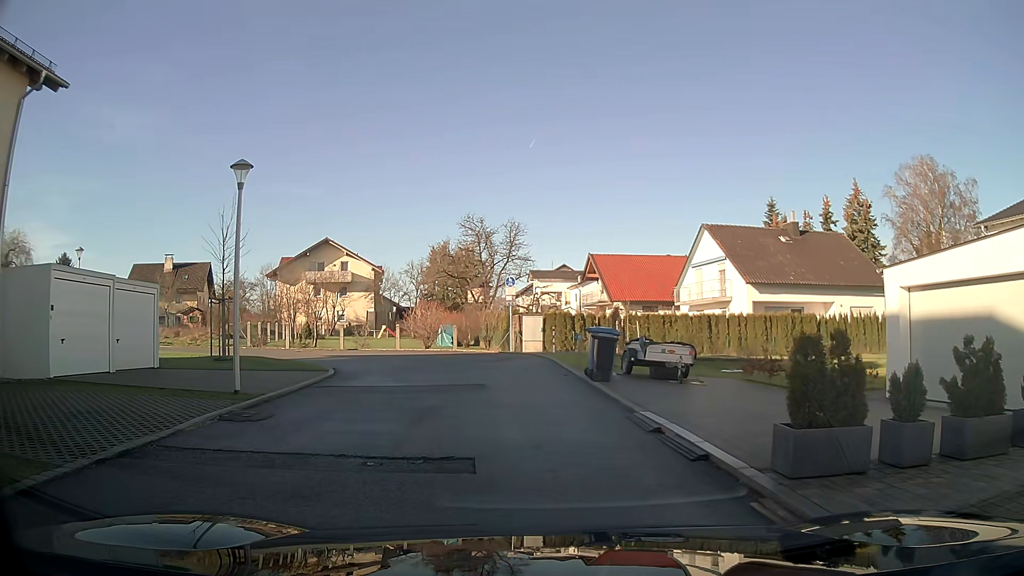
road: residential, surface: asphalt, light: Day
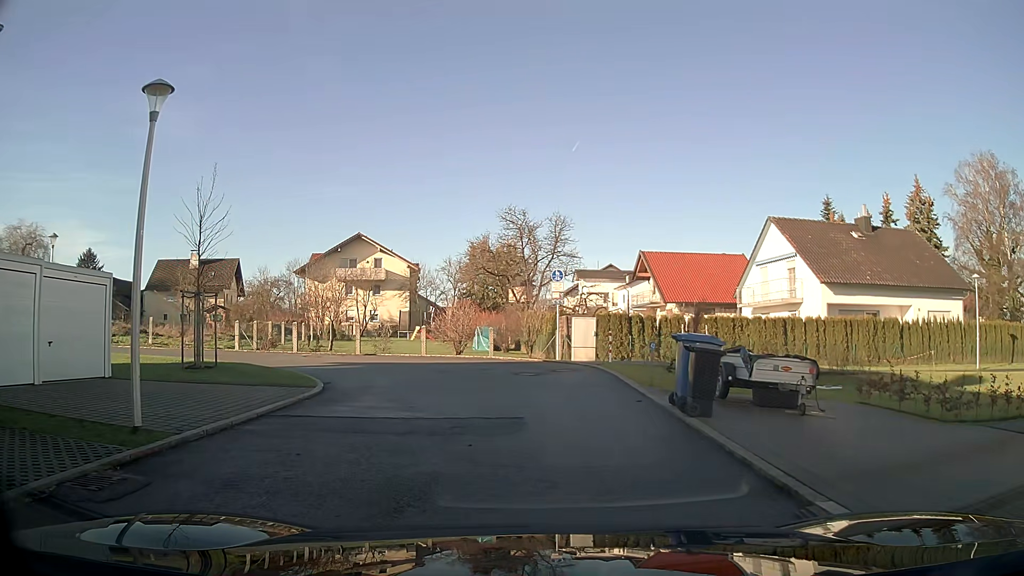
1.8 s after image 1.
(-0.2, +4.6) m; -4°
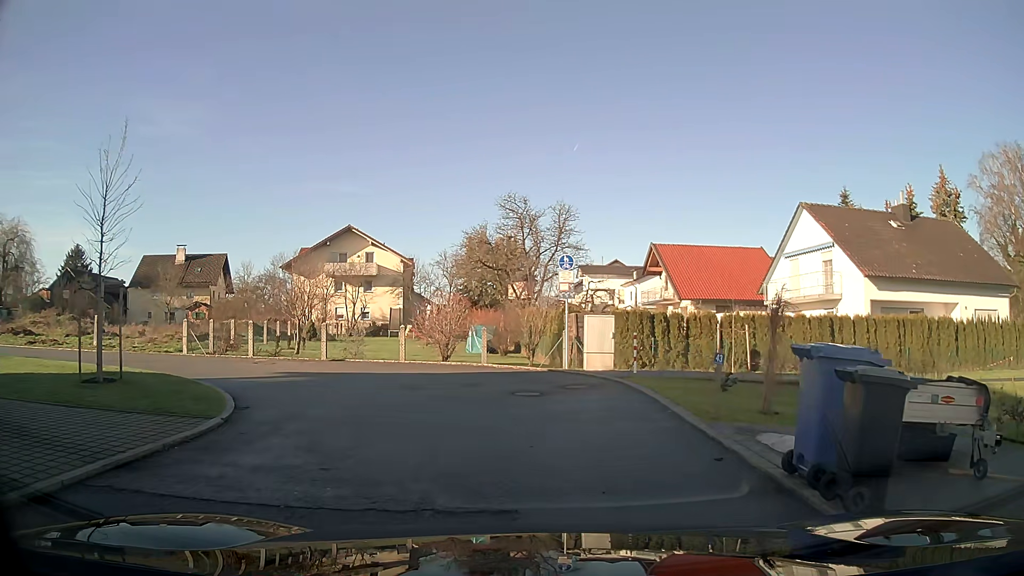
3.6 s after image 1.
(0.0, +4.6) m; 0°
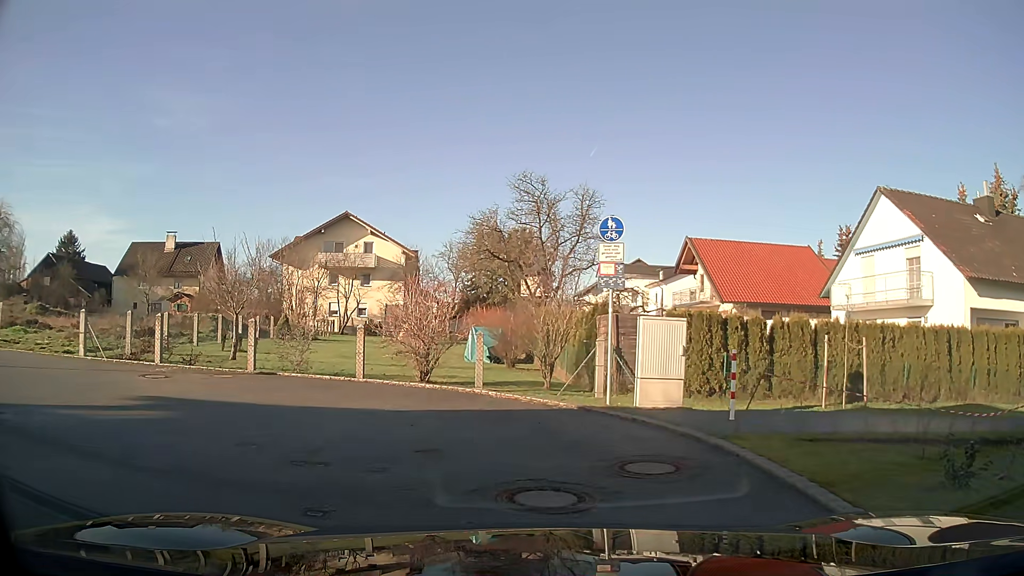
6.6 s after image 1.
(-0.1, +6.9) m; -1°
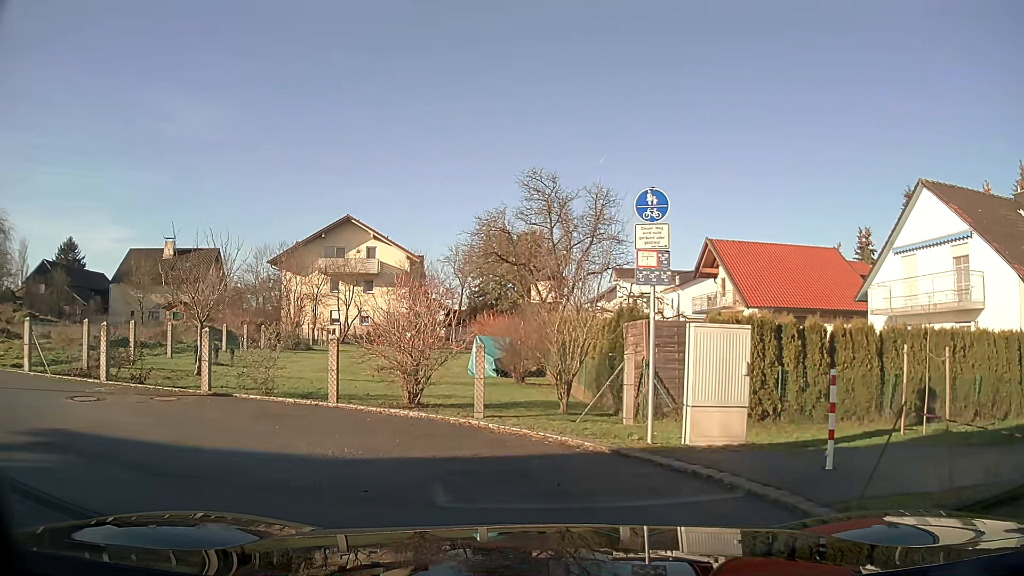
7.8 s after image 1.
(0.0, +2.8) m; -3°
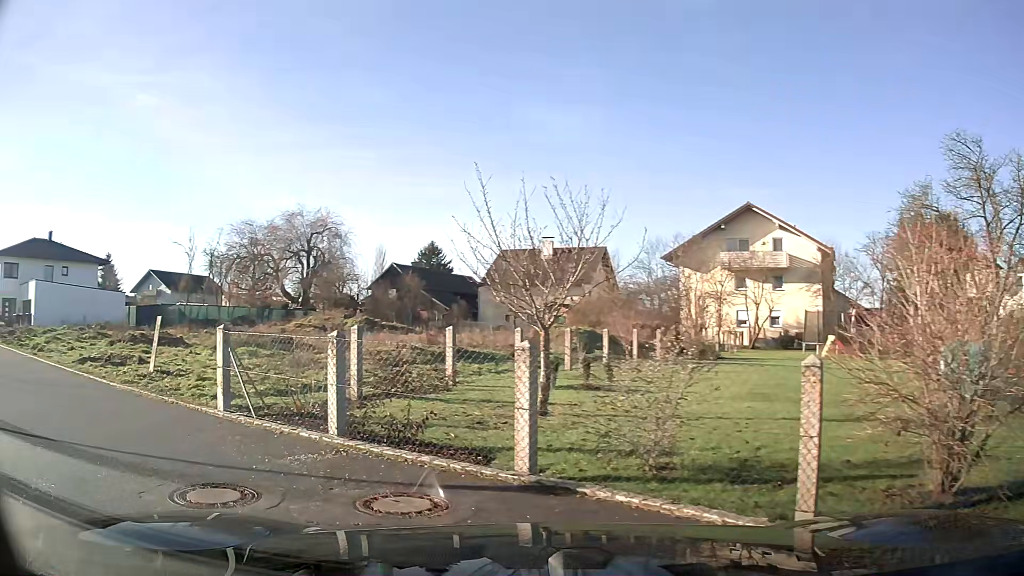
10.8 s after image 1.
(-1.7, +6.7) m; -37°
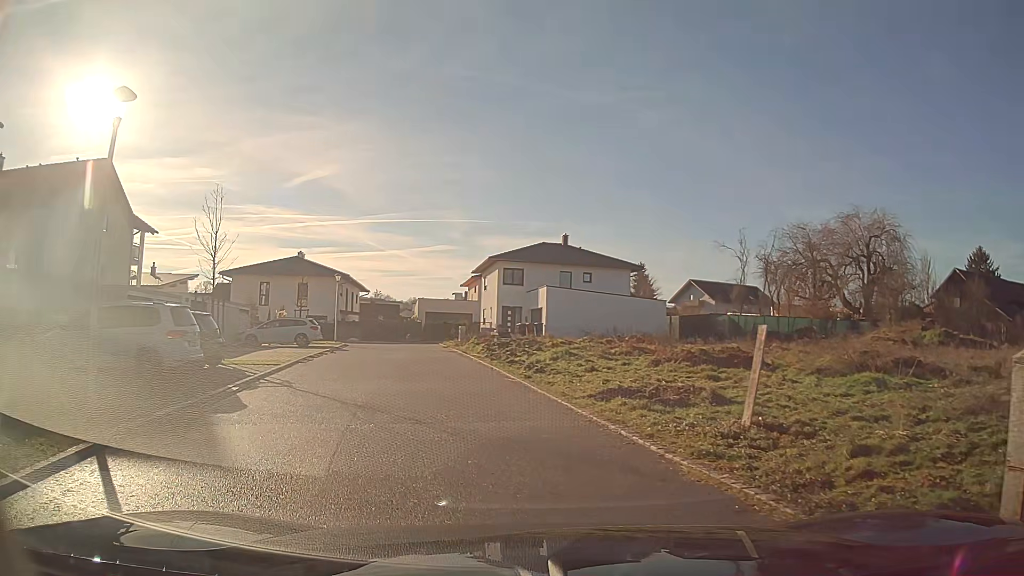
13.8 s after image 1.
(-2.8, +6.2) m; -42°
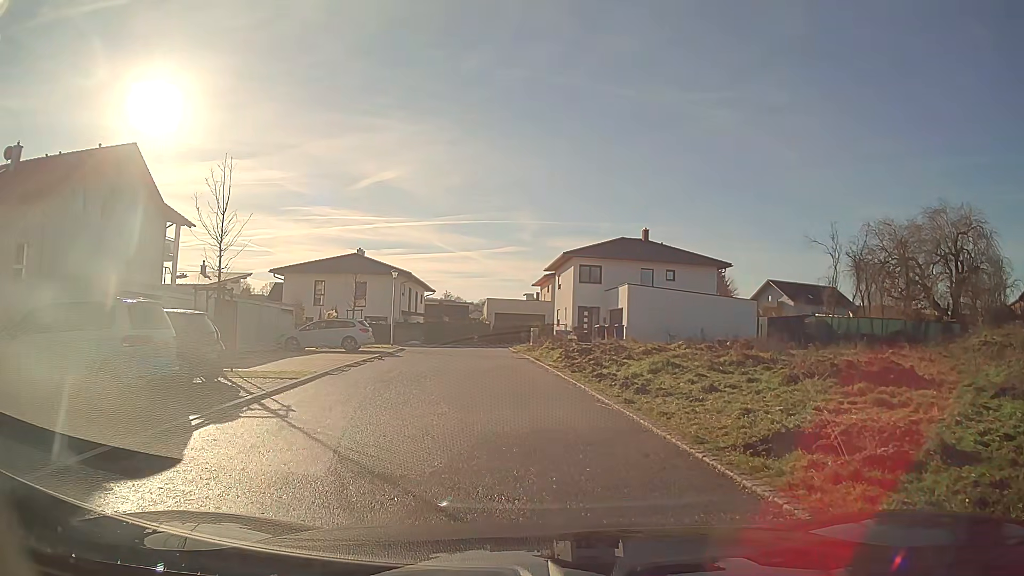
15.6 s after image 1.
(-0.3, +4.4) m; -6°
(-1, +10) (-1, +20) (-2, +30) (-3, +40) (-9, +48) (-19, +49) (-29, +49) (-39, +49) (-49, +48) (-59, +48) m
